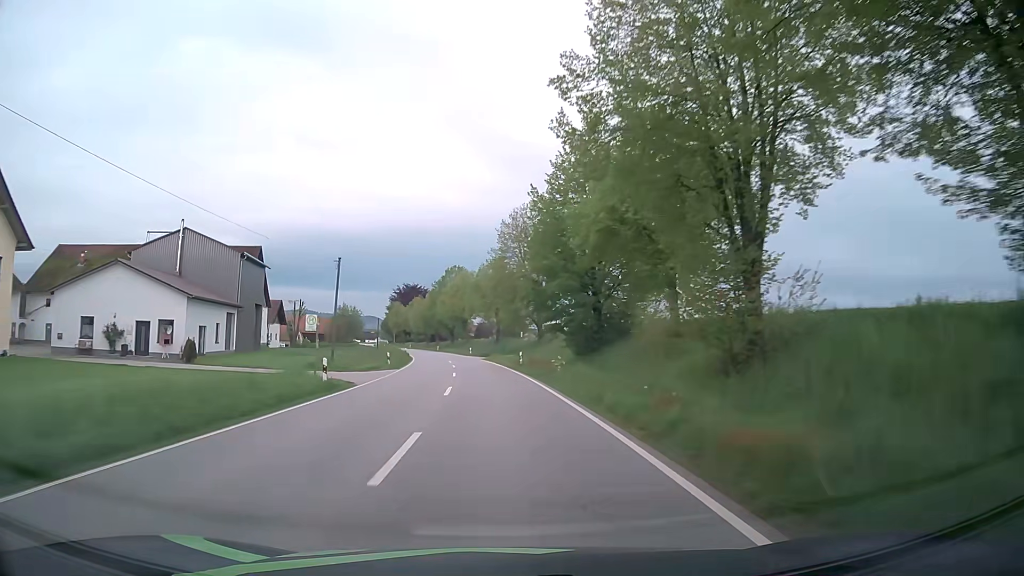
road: secondary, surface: asphalt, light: Day
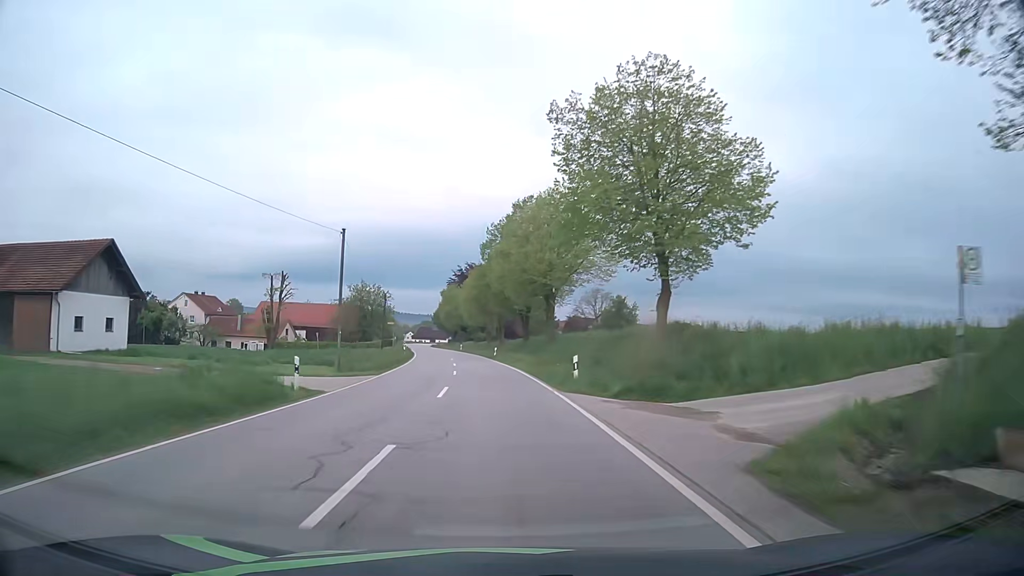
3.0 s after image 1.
(-3.7, +62.0) m; -7°
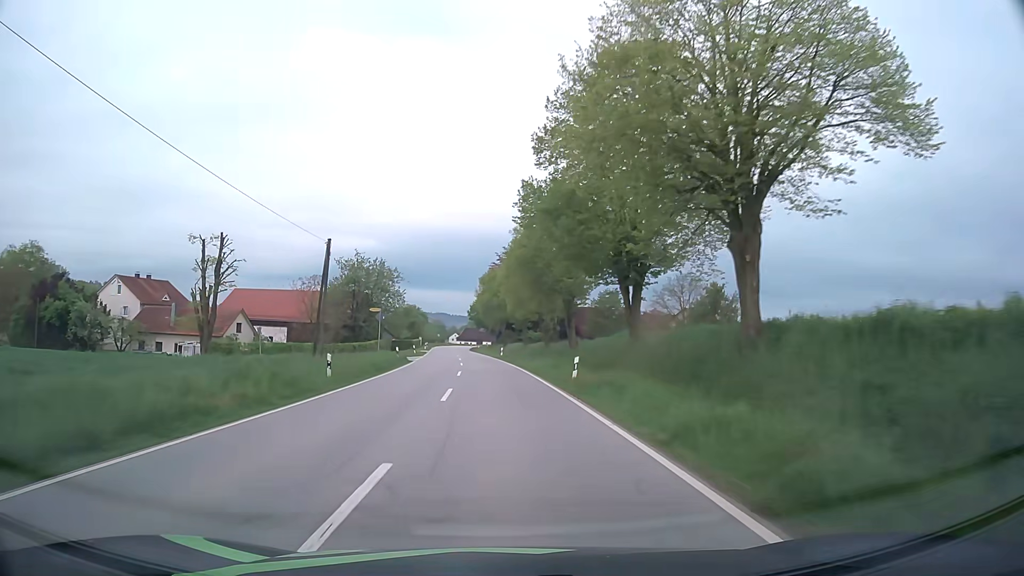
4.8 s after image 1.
(-1.5, +37.3) m; -4°
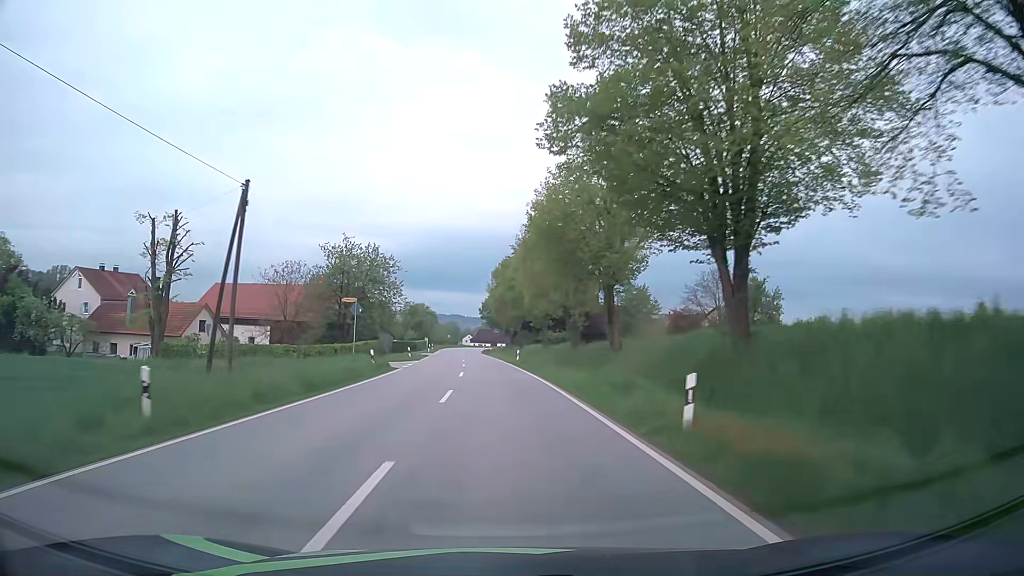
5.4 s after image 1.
(-0.1, +12.4) m; -1°
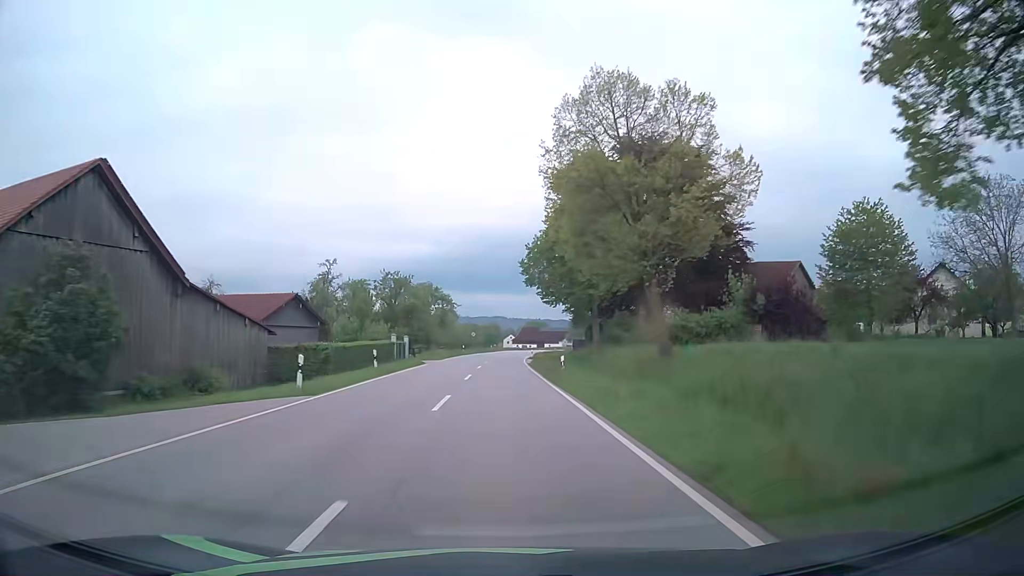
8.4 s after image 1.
(-2.4, +61.7) m; -4°
(0, +10) (0, +20) (0, +30) (0, +40) (0, +50) (0, +60) (0, +70) (+1, +80) (+1, +90) (+2, +100) m
